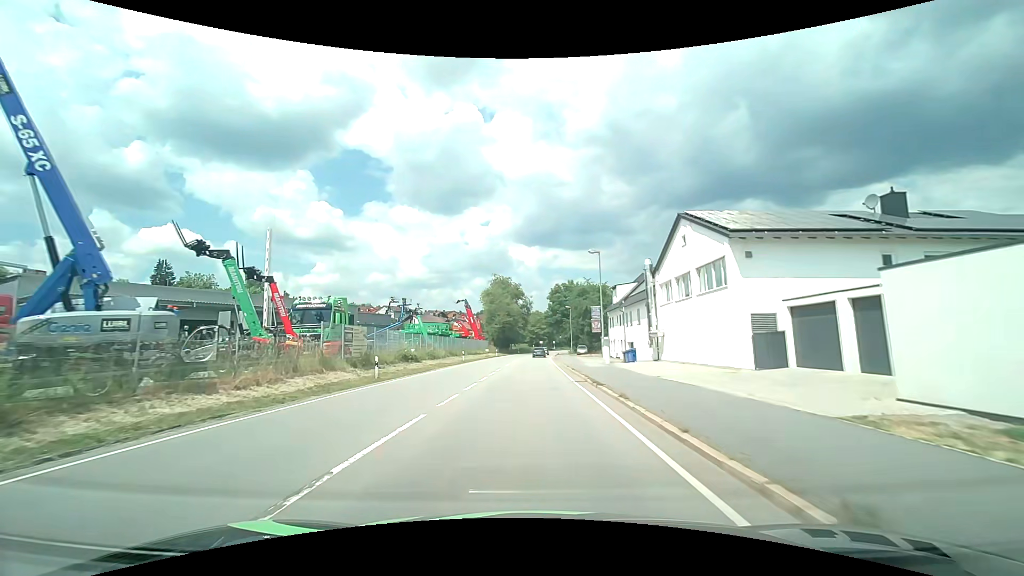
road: primary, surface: asphalt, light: Day
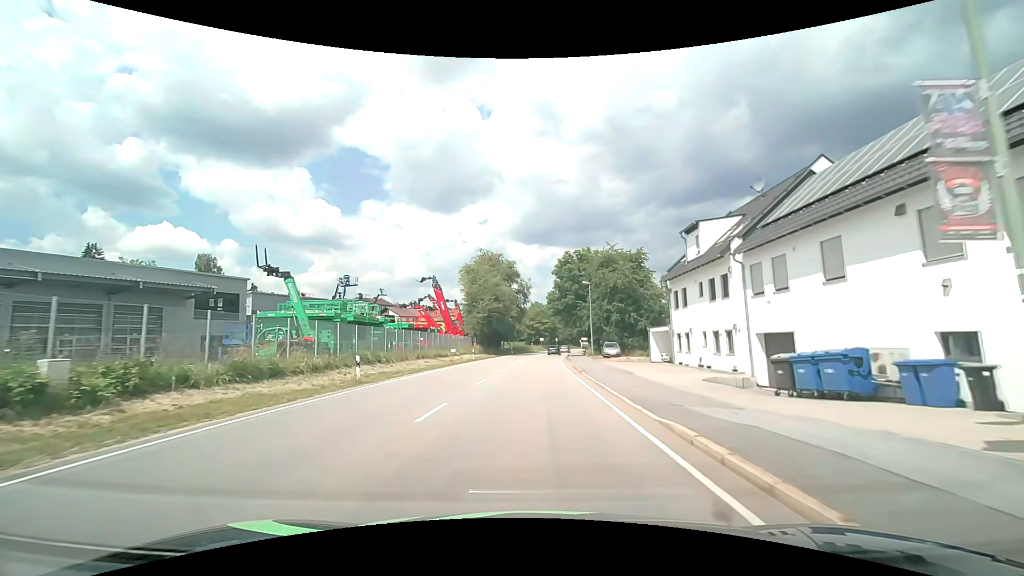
(0.0, +29.8) m; 0°
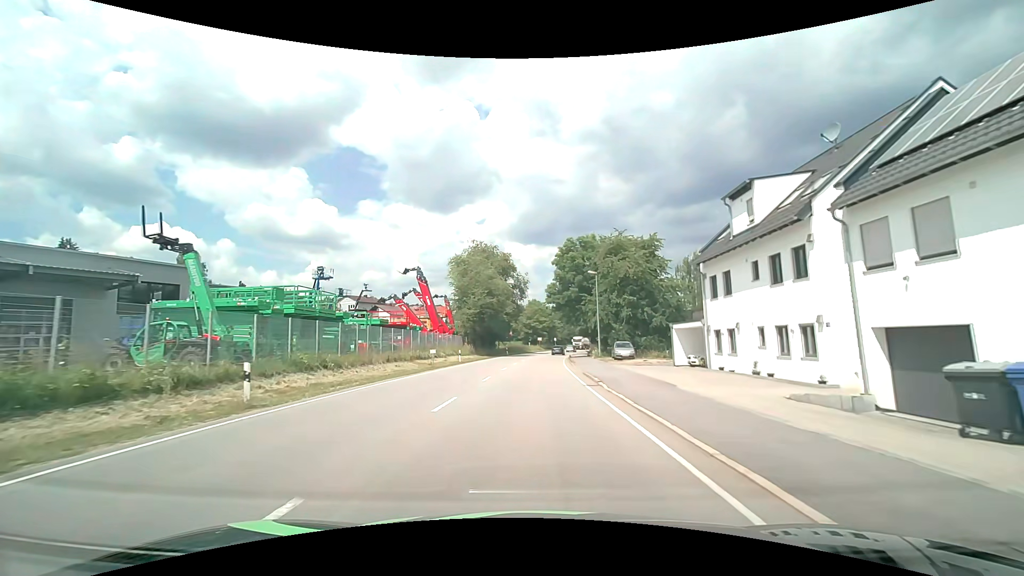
(0.0, +7.6) m; +1°
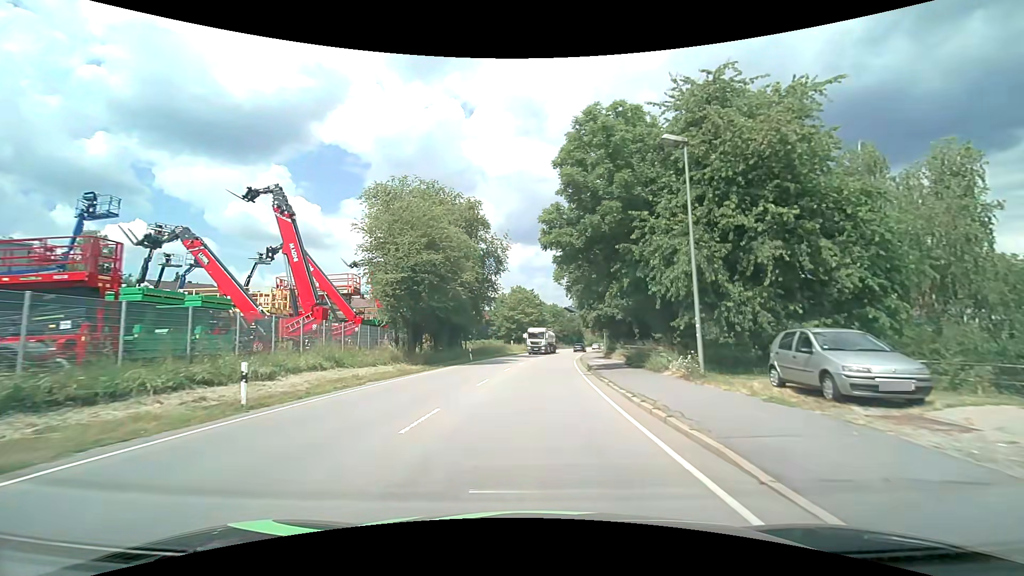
(+0.2, +29.8) m; +1°
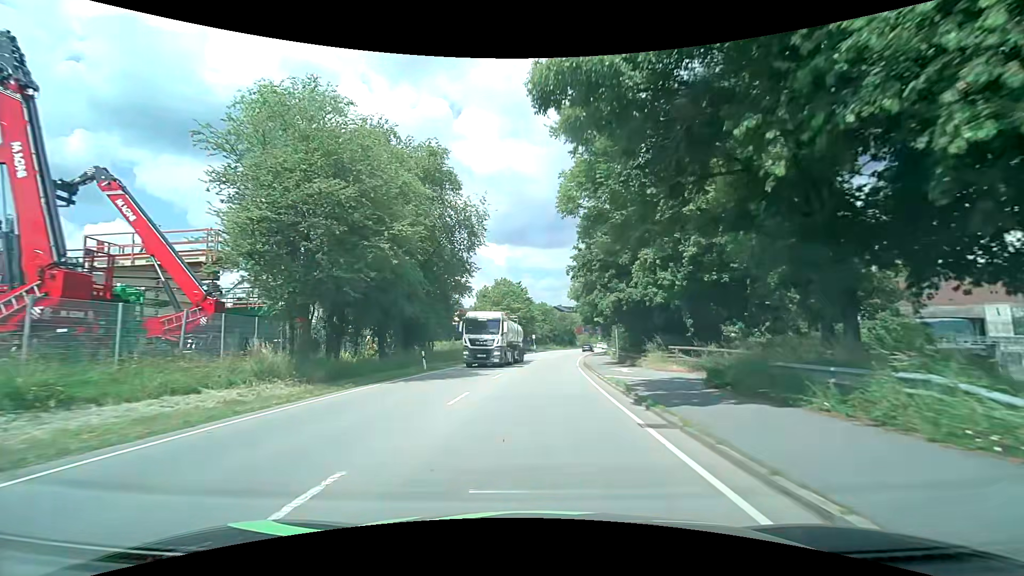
(+0.1, +14.3) m; +1°
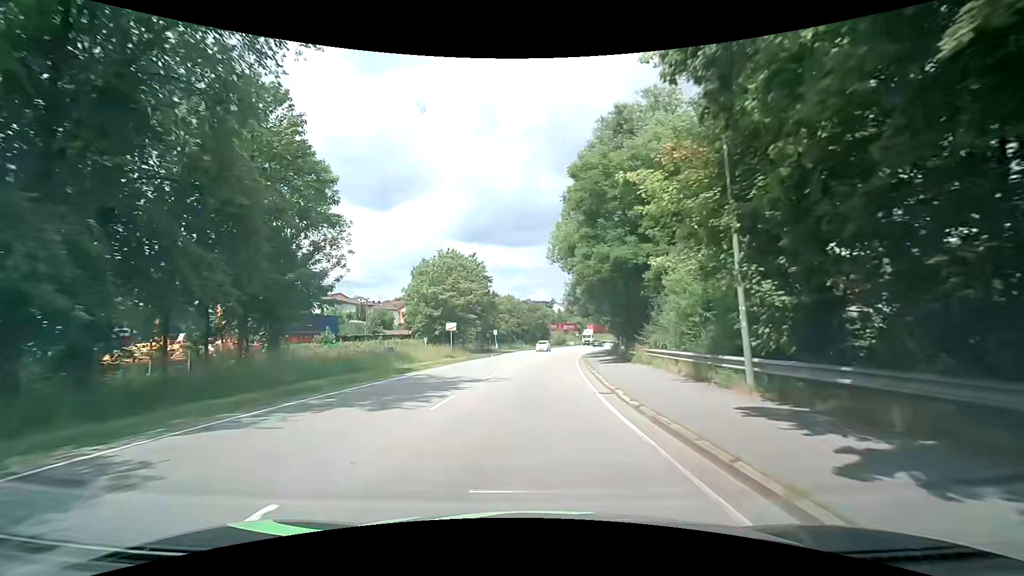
(+1.0, +28.1) m; +4°
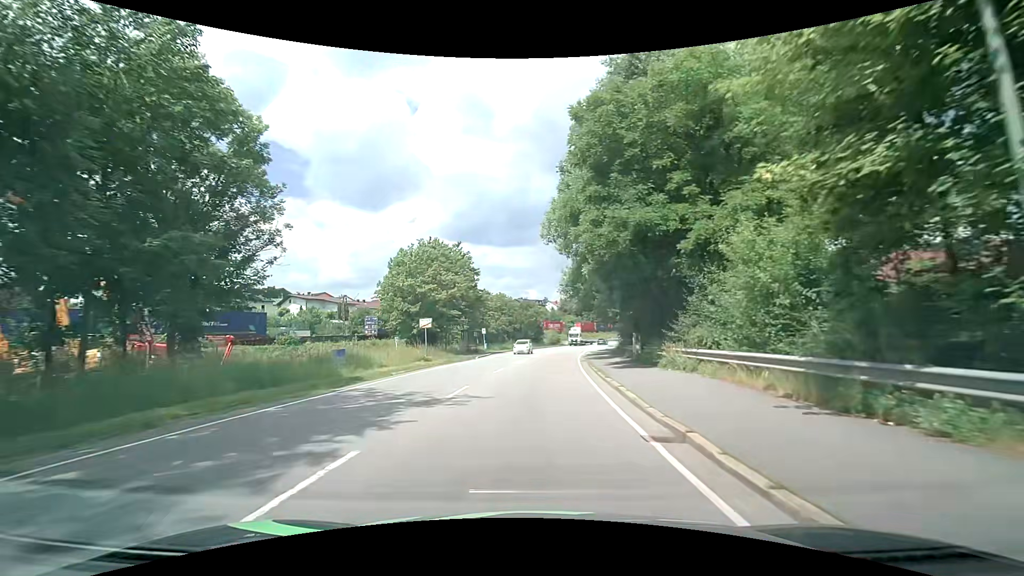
(0.0, +7.0) m; +1°
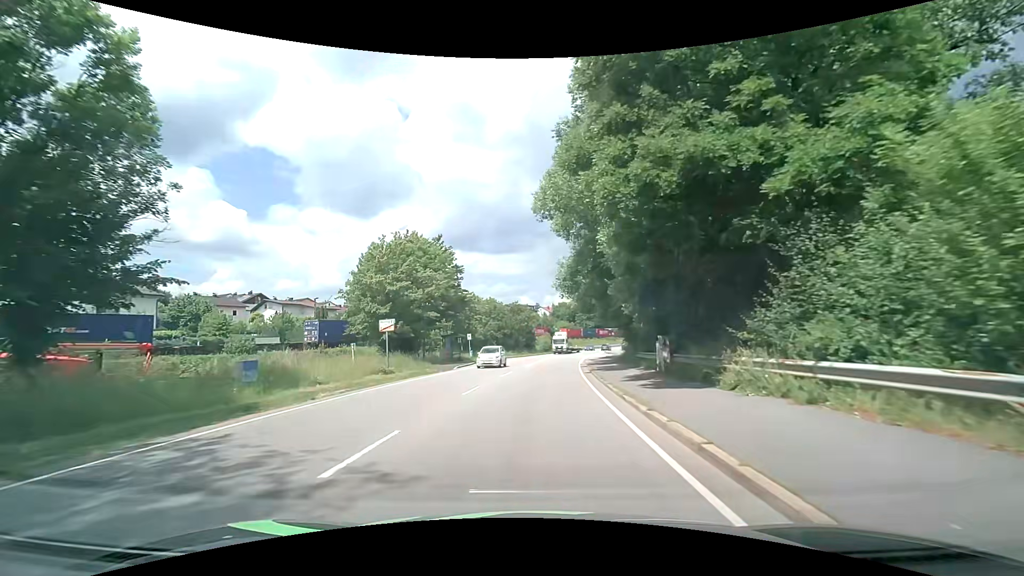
(0.0, +7.0) m; 0°
